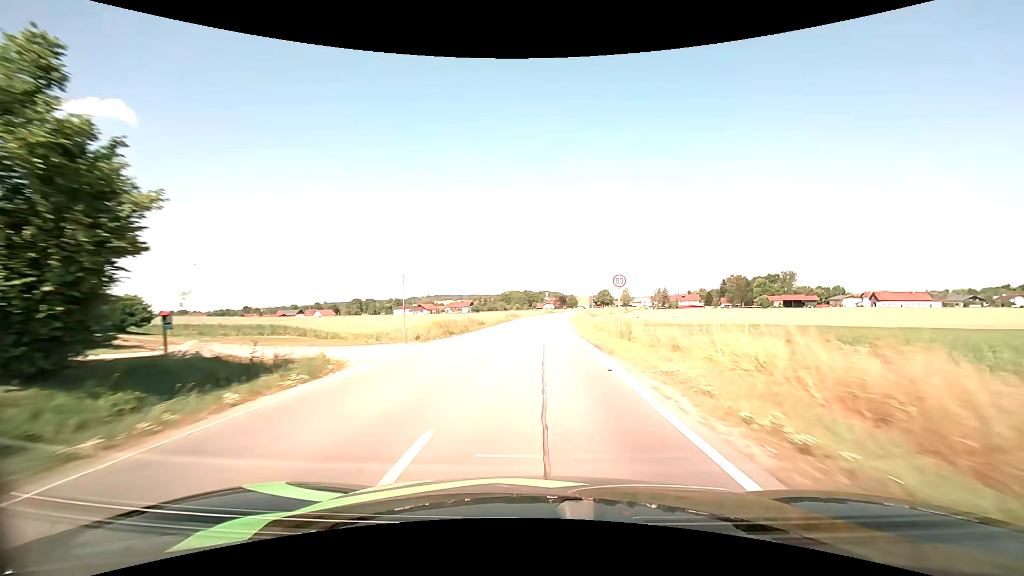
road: secondary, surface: asphalt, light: Day
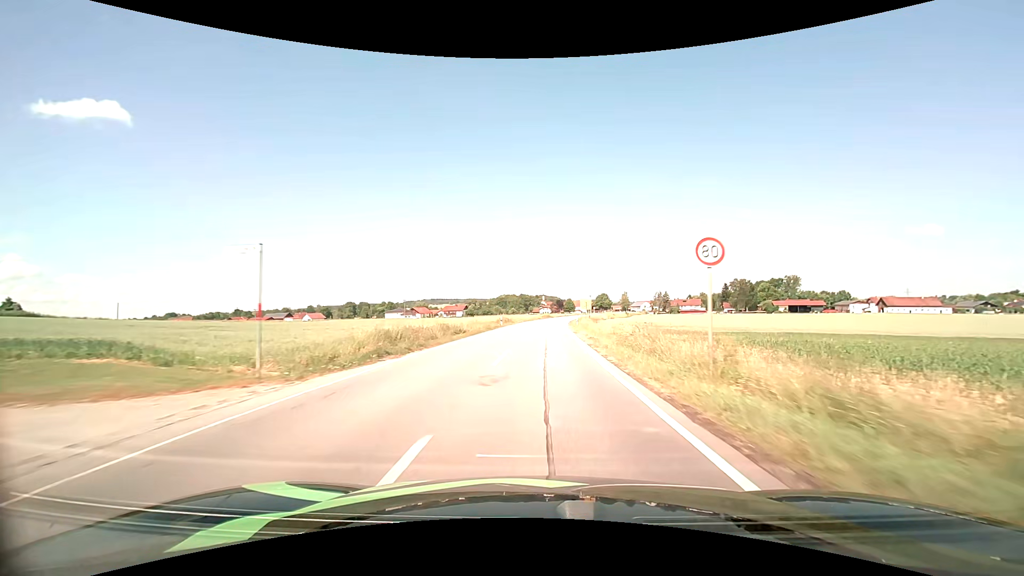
(0.0, +11.6) m; 0°
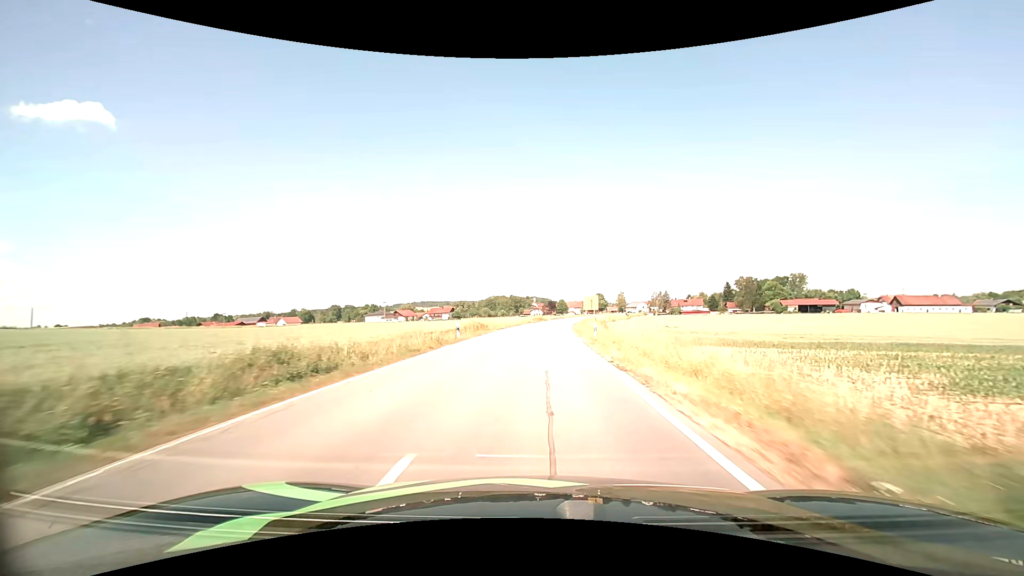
(+0.2, +23.0) m; +1°
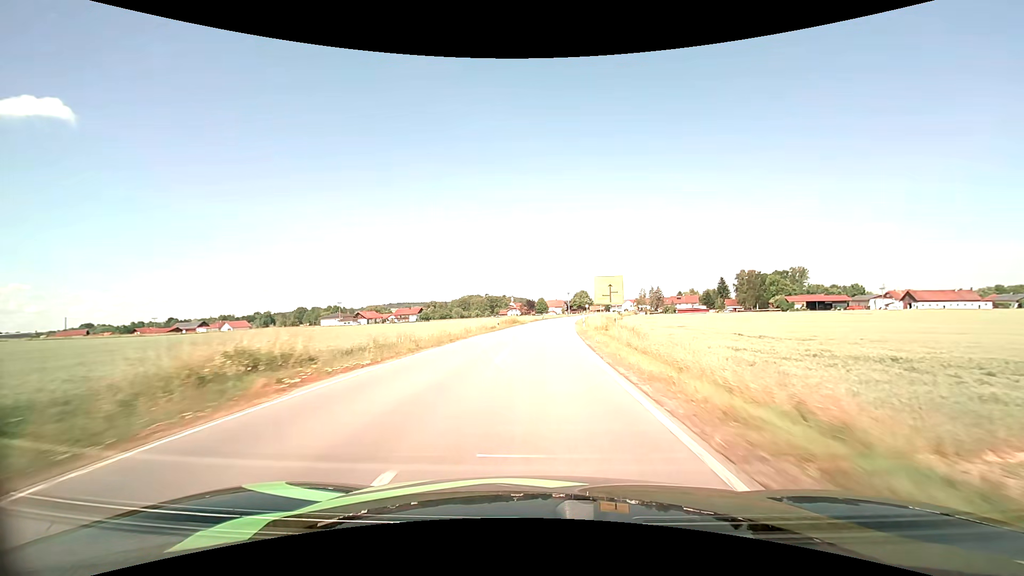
(+0.8, +34.8) m; +3°
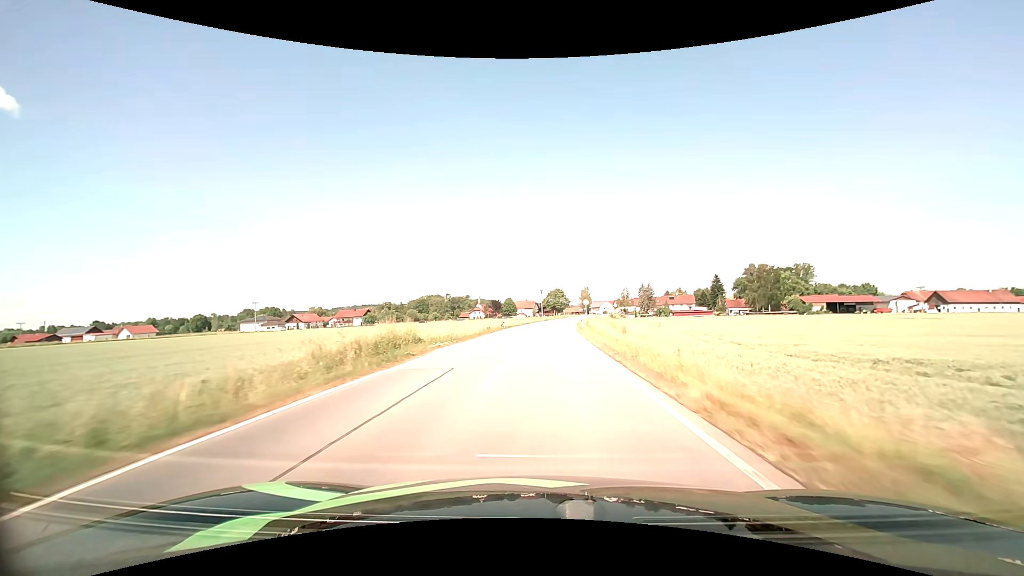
(+1.2, +47.9) m; +3°
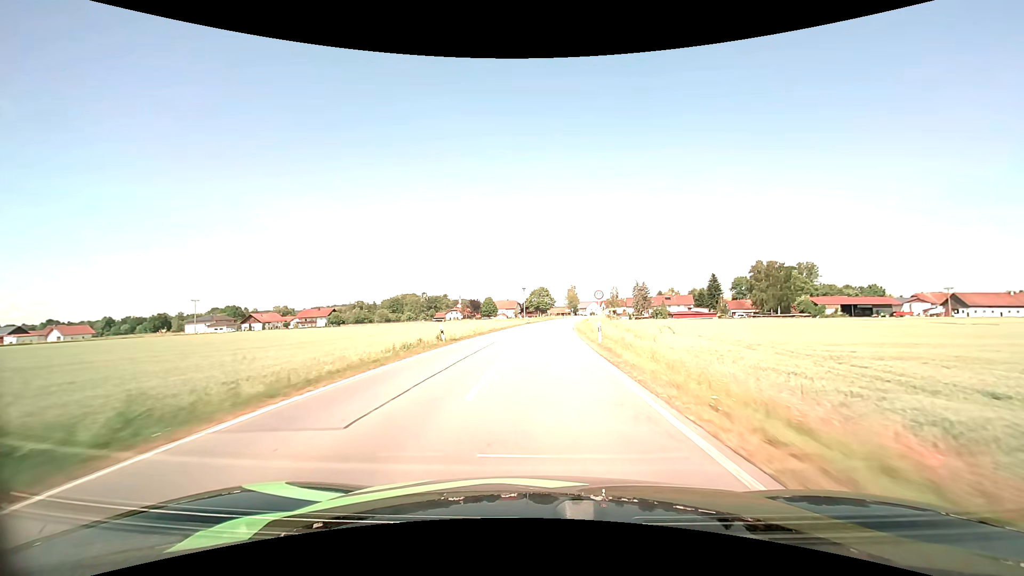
(+0.4, +23.9) m; +2°
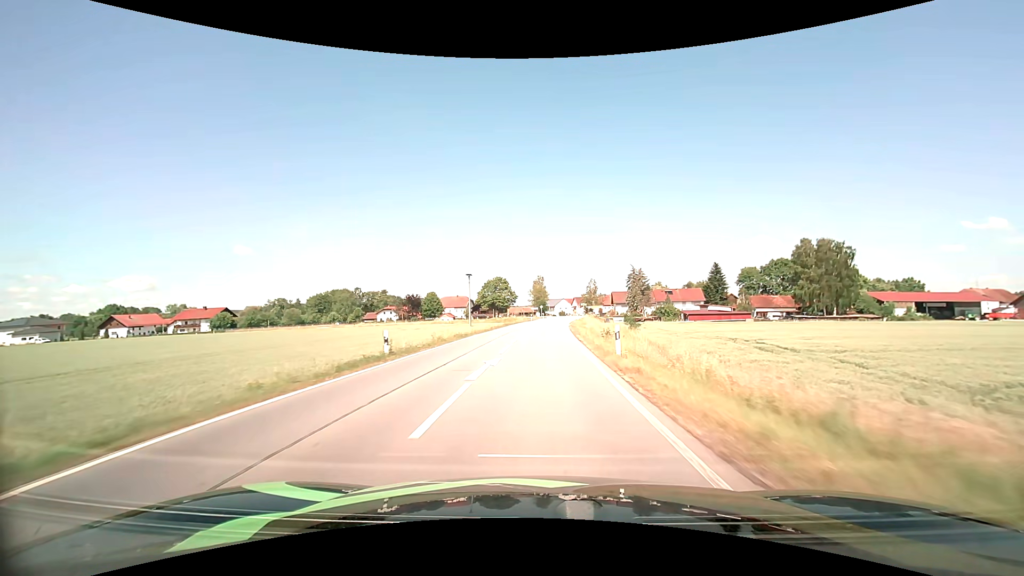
(+2.1, +57.8) m; +4°
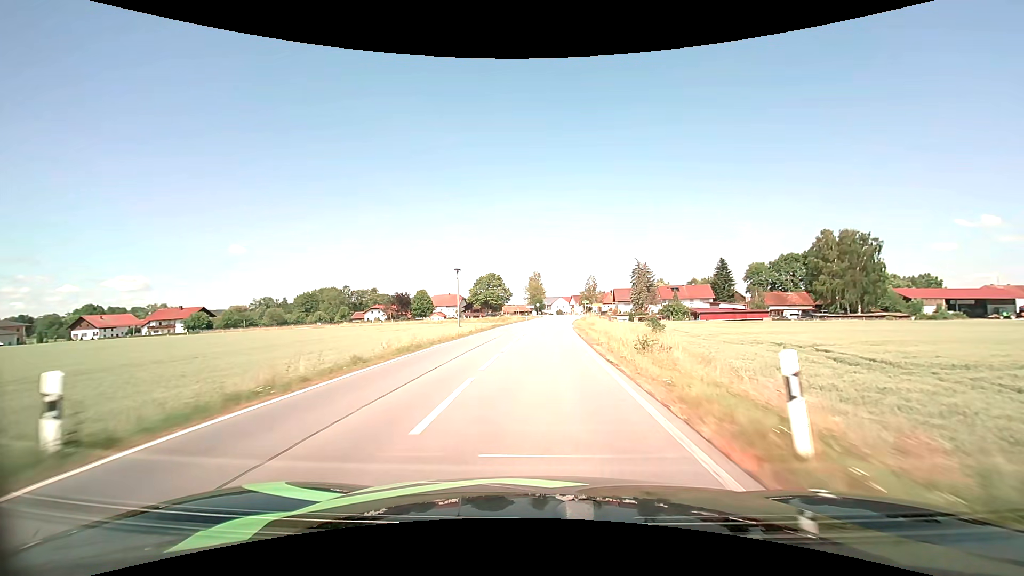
(0.0, +11.0) m; 0°
(0, +10) (0, +20) (+1, +30) (+1, +40) (+2, +50) (+2, +60) (+3, +70) (+4, +80) (+4, +90) (+5, +100) m
